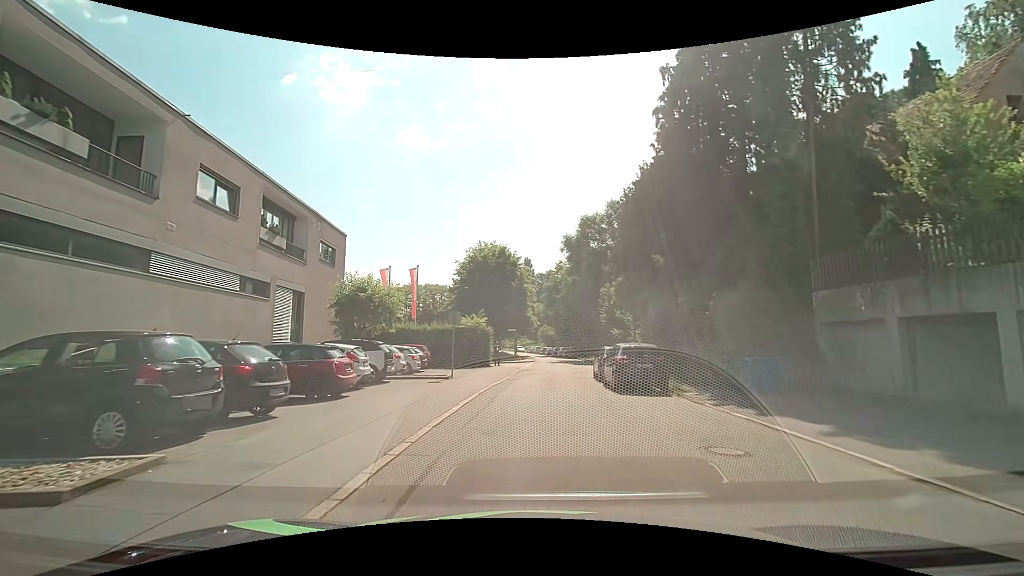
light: Day
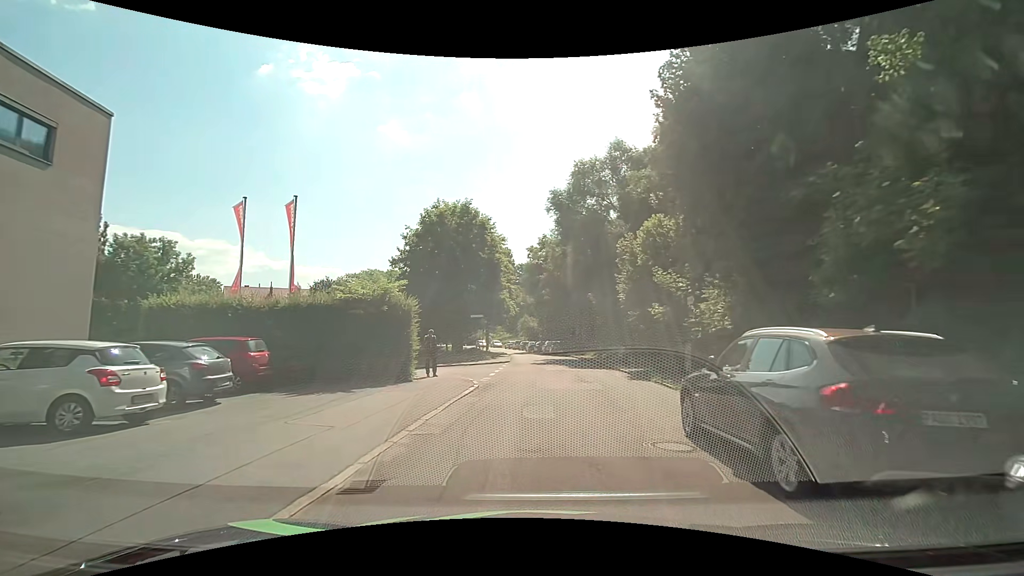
(+0.5, +17.5) m; +2°
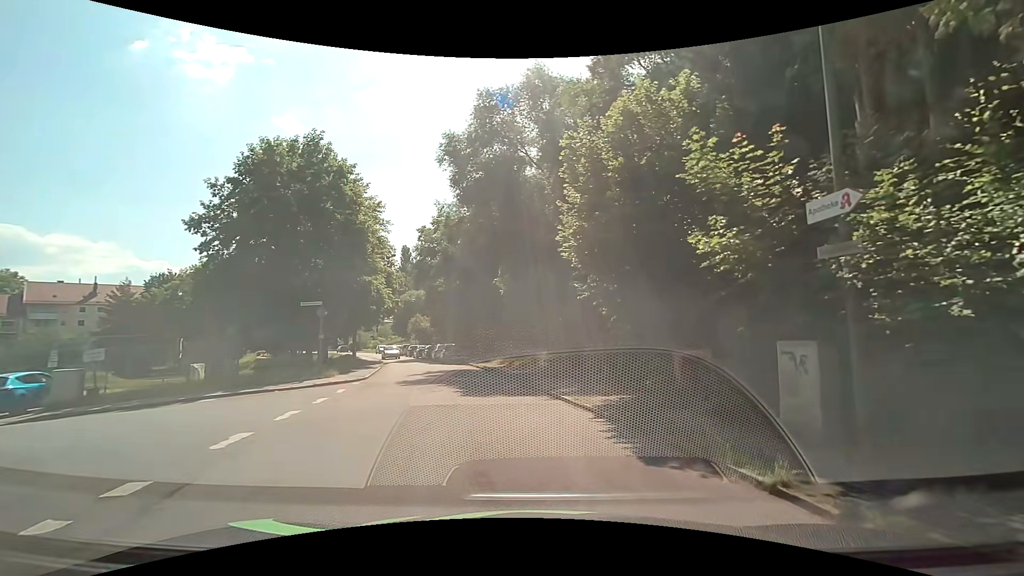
(+1.1, +13.9) m; +13°
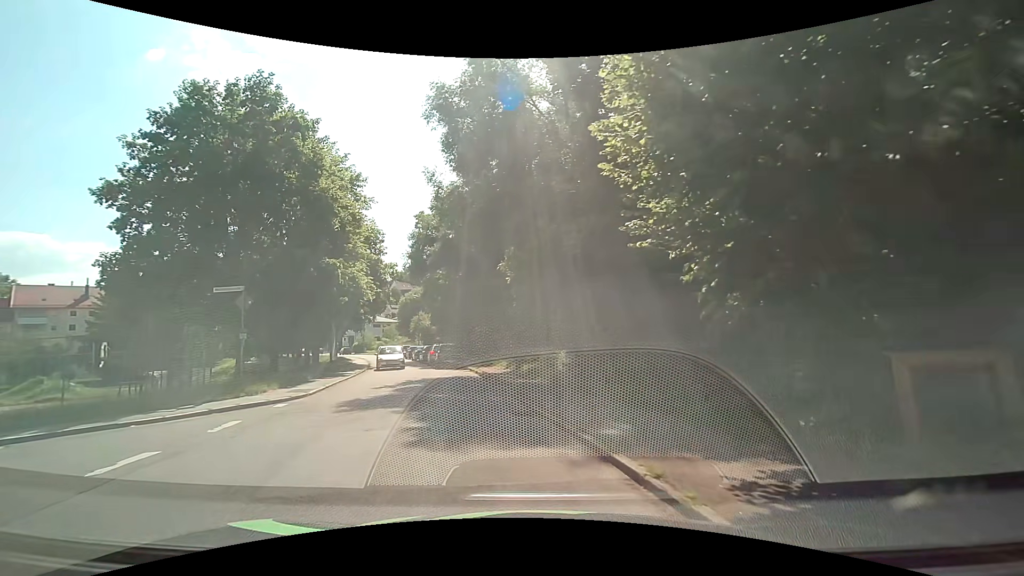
(0.0, +7.0) m; -3°
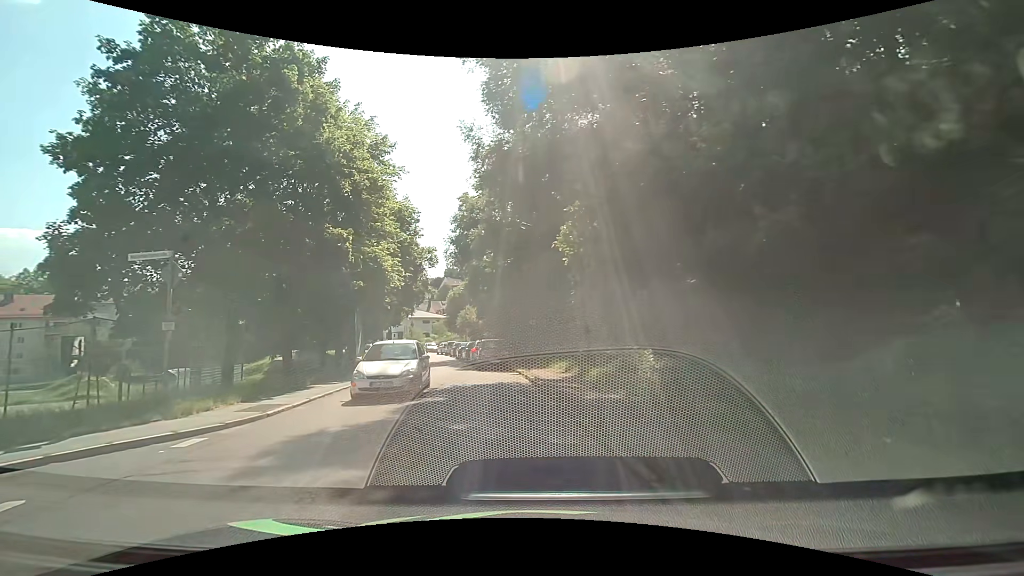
(-0.3, +6.1) m; -6°
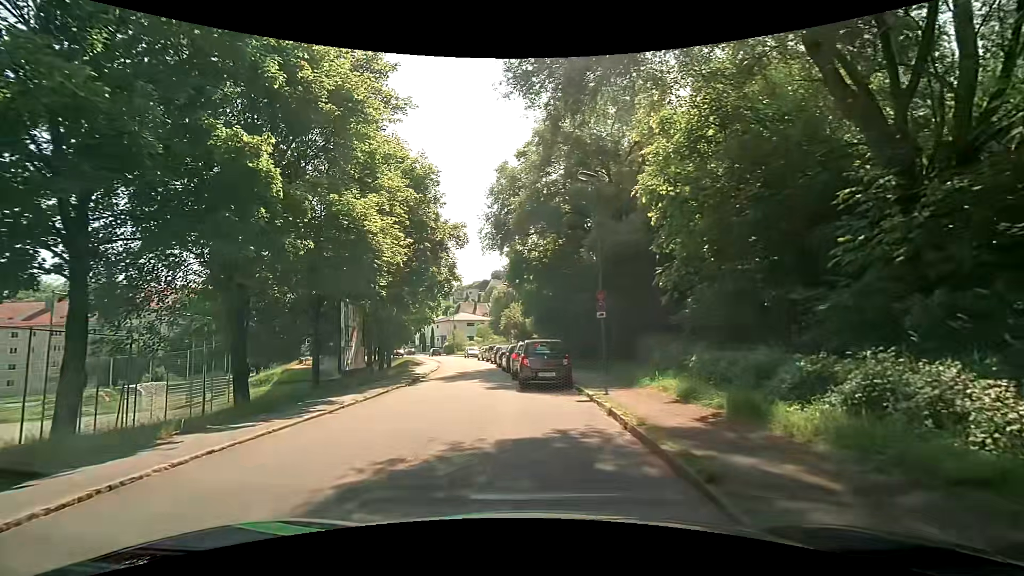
(-0.5, +9.1) m; -5°
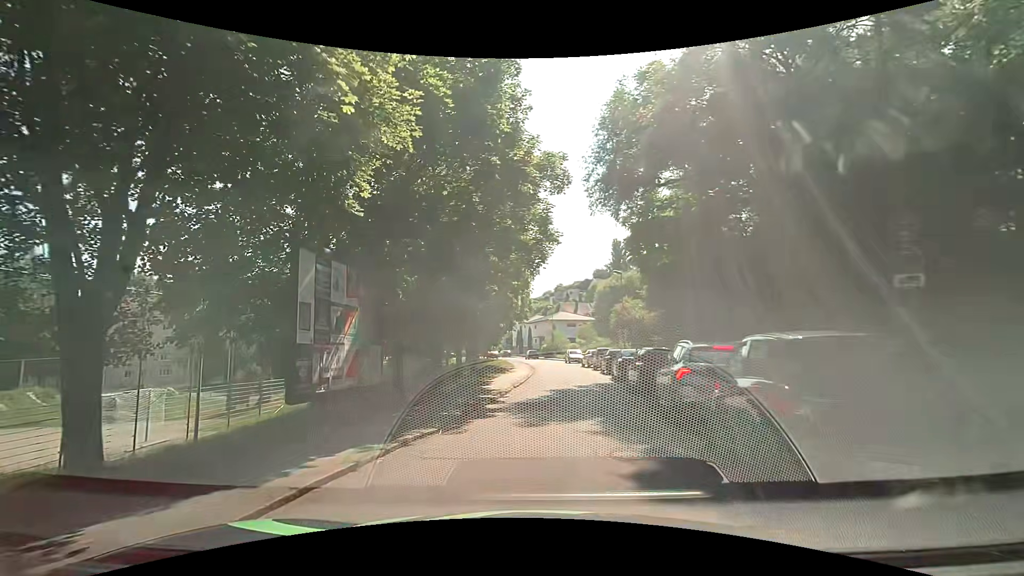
(-1.0, +11.1) m; -13°
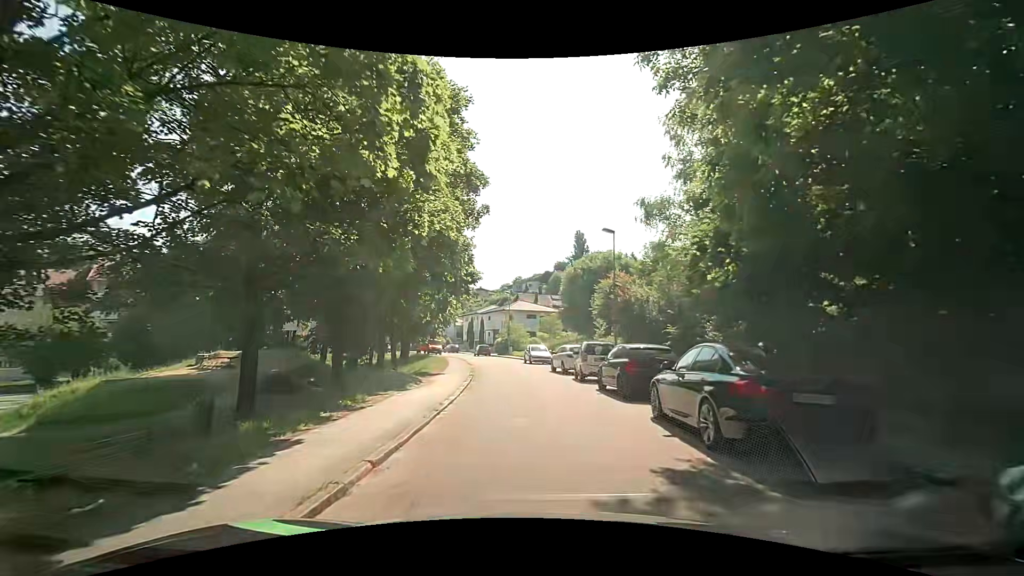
(+1.0, +15.6) m; +5°
(0, +10) (0, +20) (-1, +30) (-2, +40) (-3, +50) (-6, +60) (-8, +69) (-11, +79) (-15, +88) (-18, +97) m
